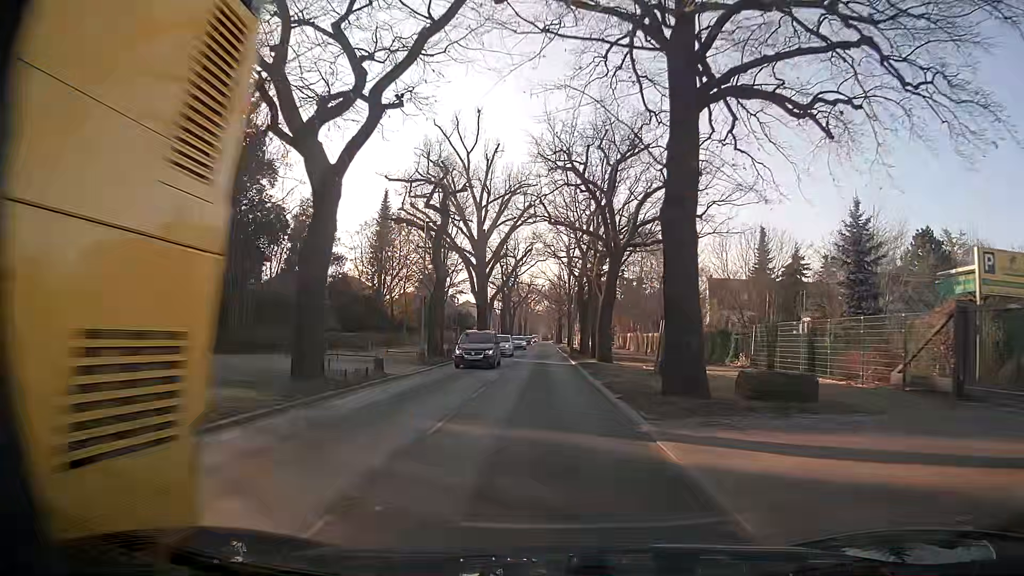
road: secondary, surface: asphalt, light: Day
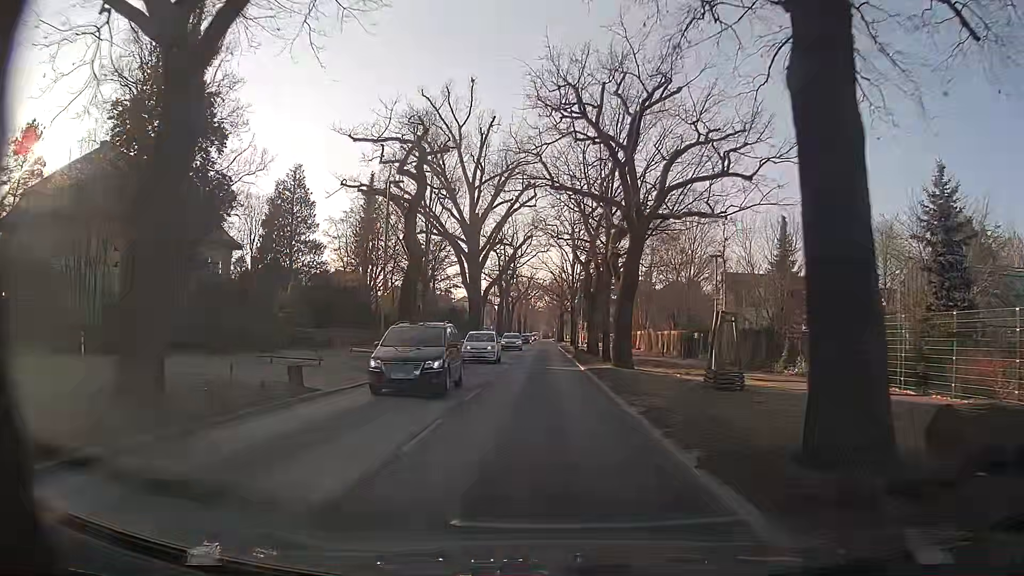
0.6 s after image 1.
(0.0, +7.6) m; 0°
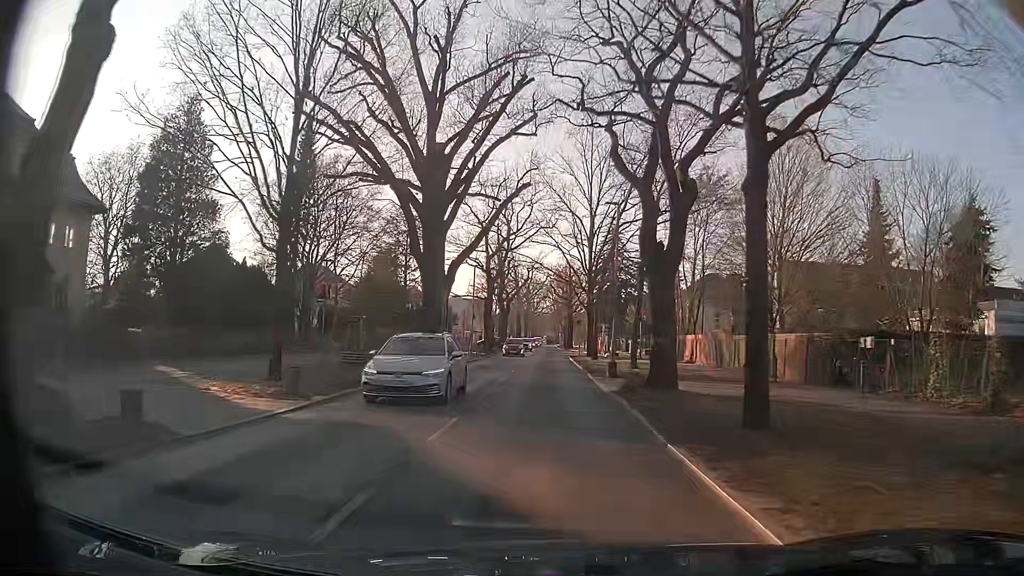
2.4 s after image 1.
(+0.1, +22.8) m; 0°
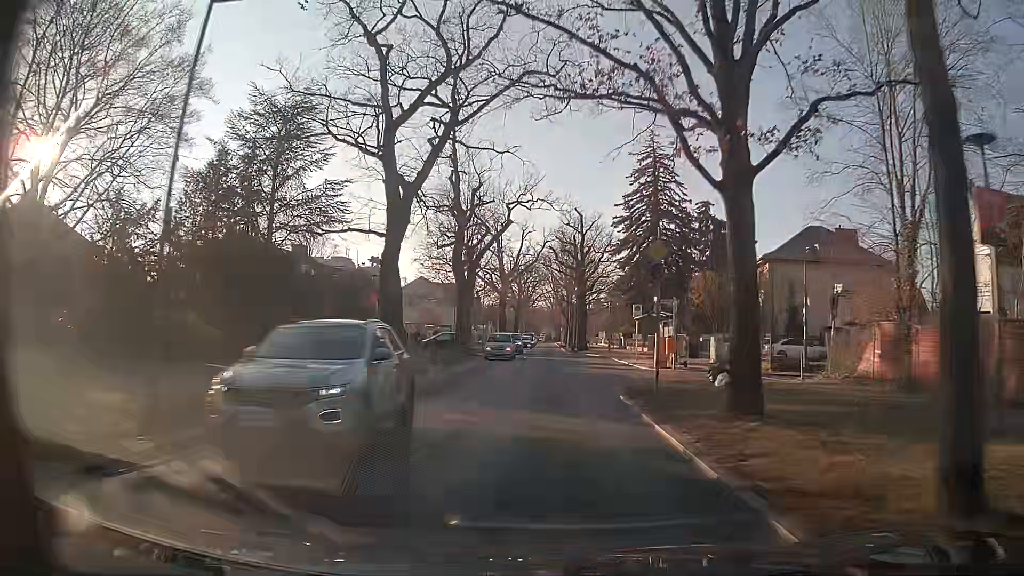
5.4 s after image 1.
(+0.3, +38.2) m; 0°
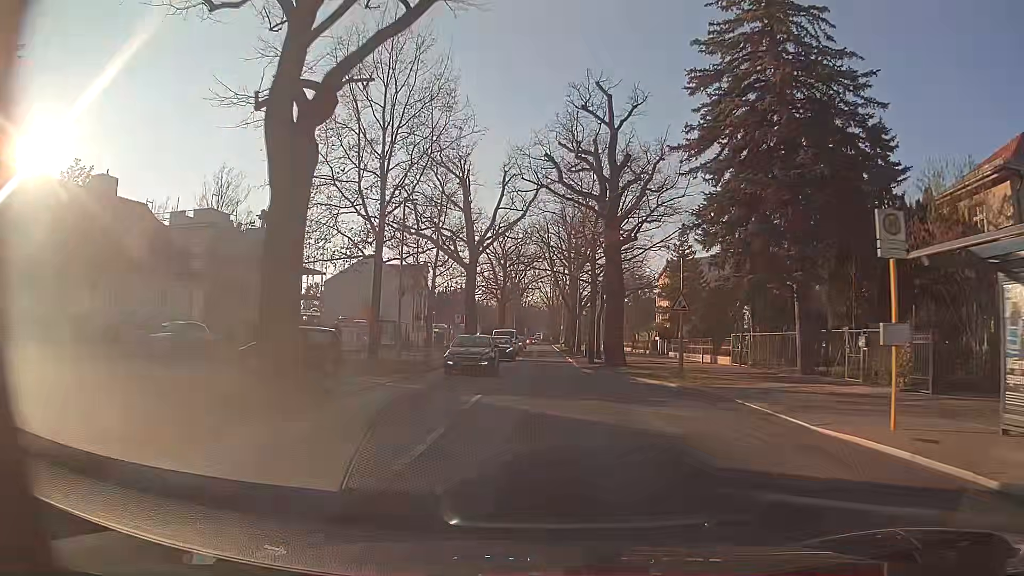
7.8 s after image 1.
(+0.1, +30.2) m; 0°
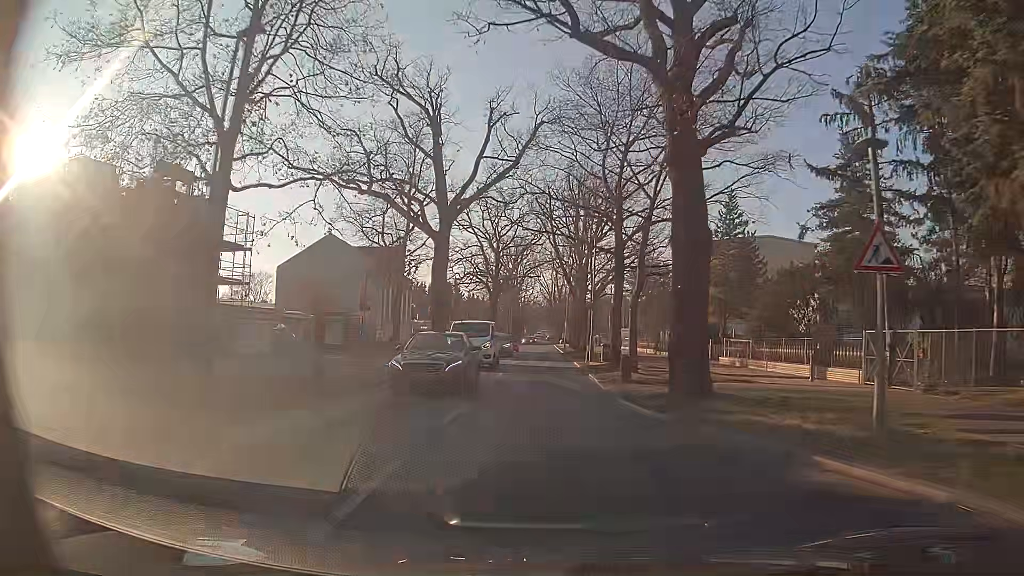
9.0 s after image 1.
(0.0, +14.9) m; 0°
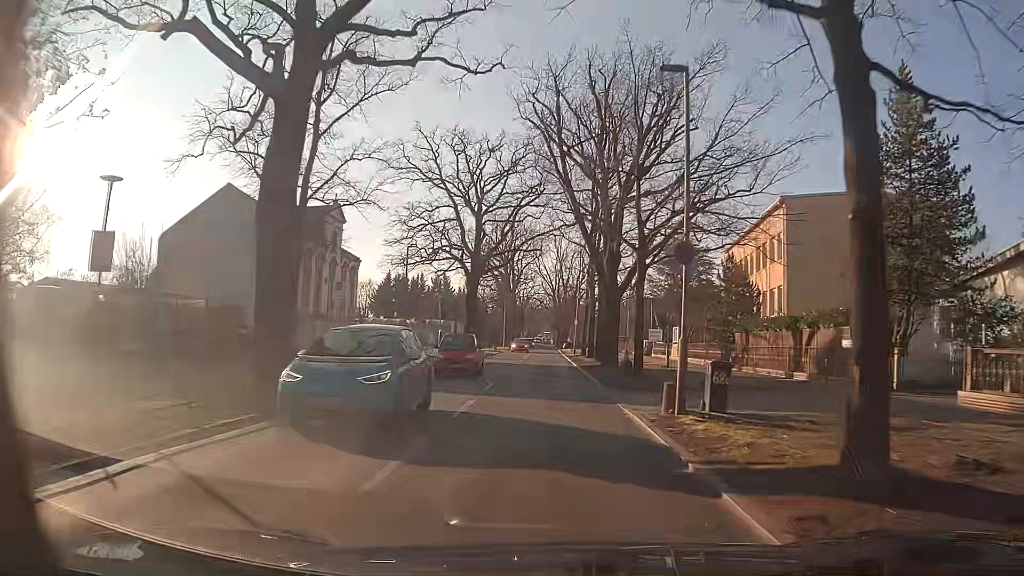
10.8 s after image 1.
(0.0, +22.4) m; 0°
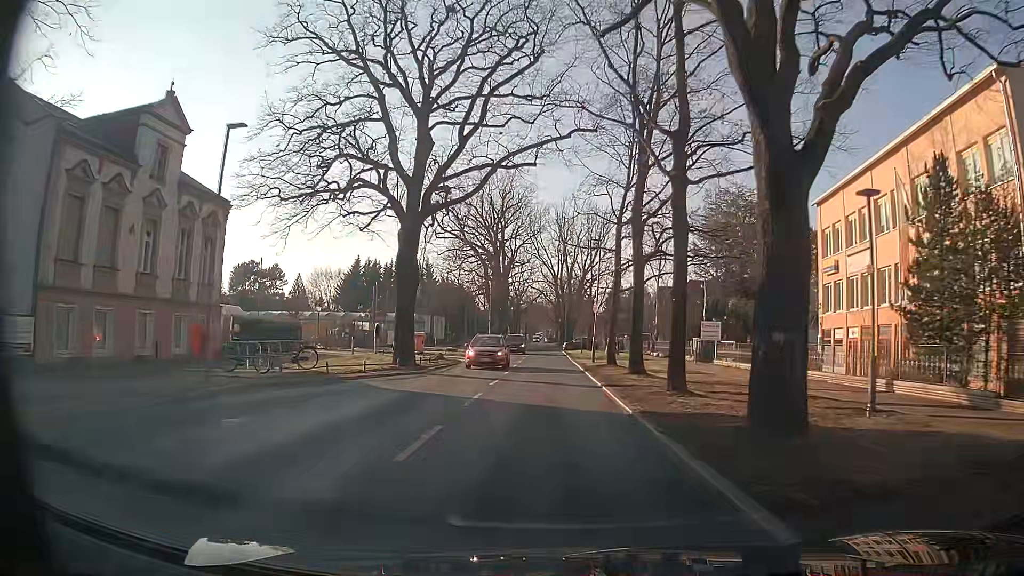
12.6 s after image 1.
(+0.1, +22.7) m; +1°
(0, +10) (0, +20) (0, +30) (0, +40) (0, +50) (0, +60) (0, +70) (-1, +80) (0, +90) (0, +100) m
